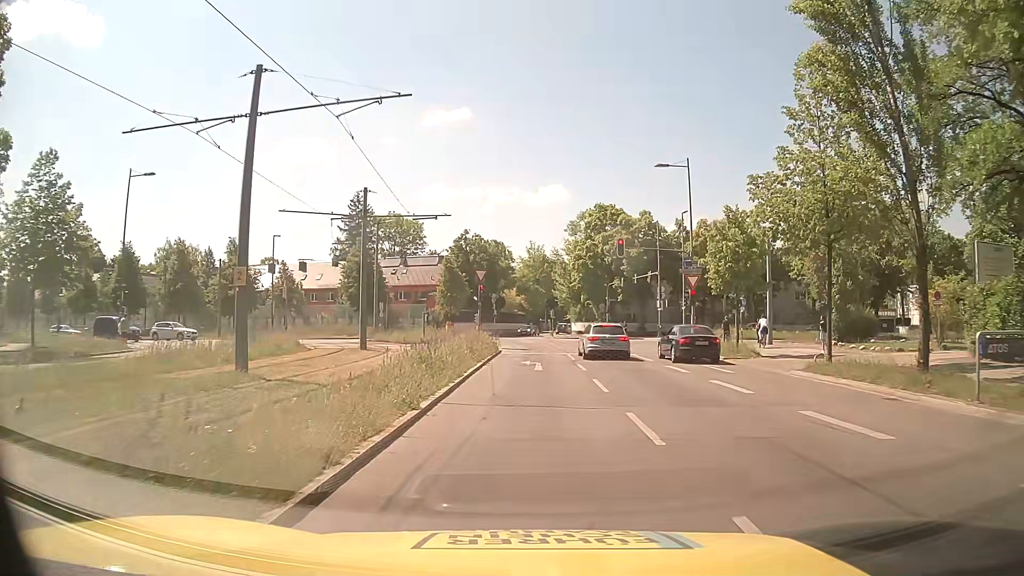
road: secondary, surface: asphalt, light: Day
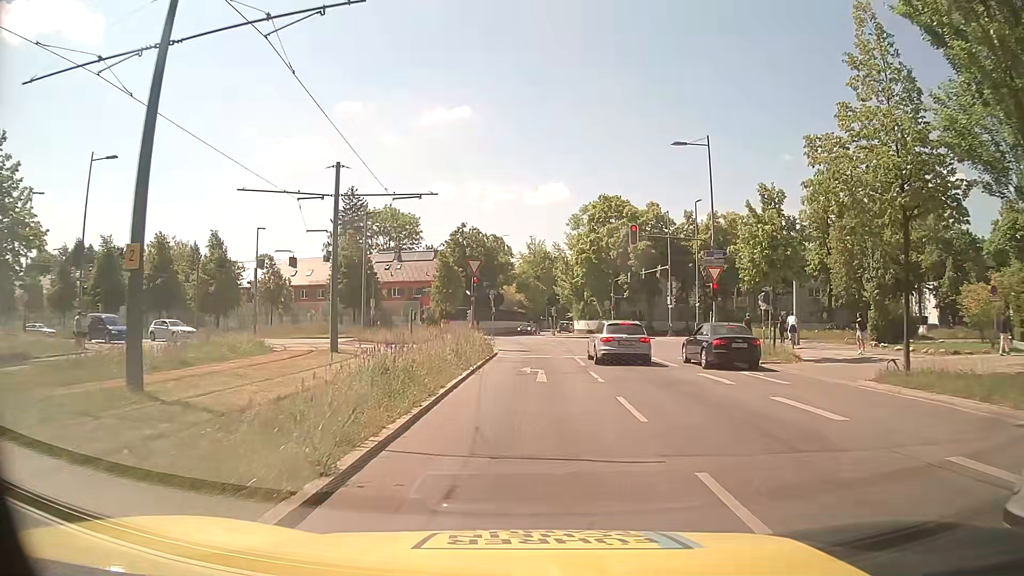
(0.0, +4.4) m; +2°
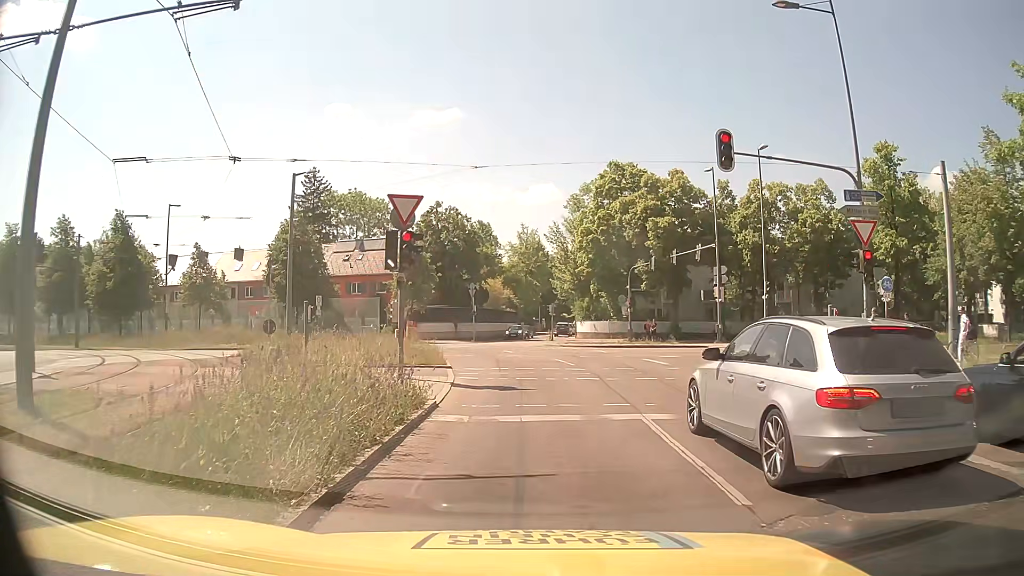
(-0.3, +15.9) m; +1°
